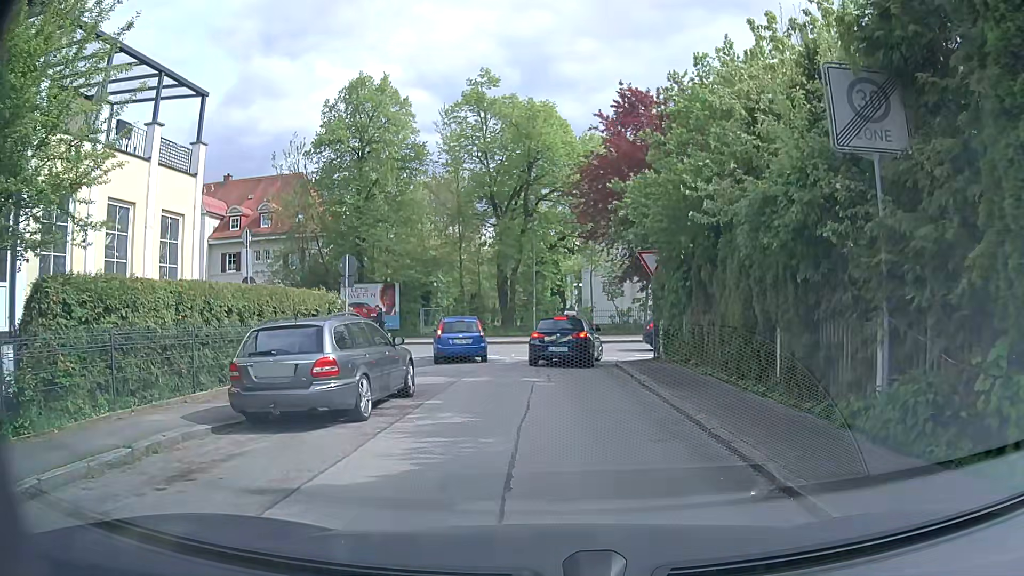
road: residential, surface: asphalt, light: Day
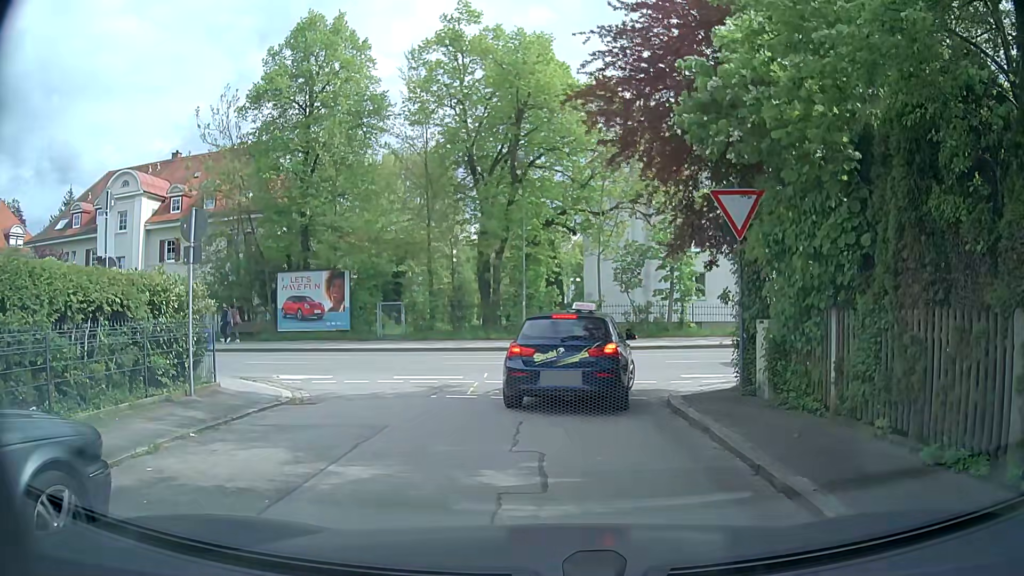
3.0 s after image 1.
(+0.2, +8.8) m; +1°
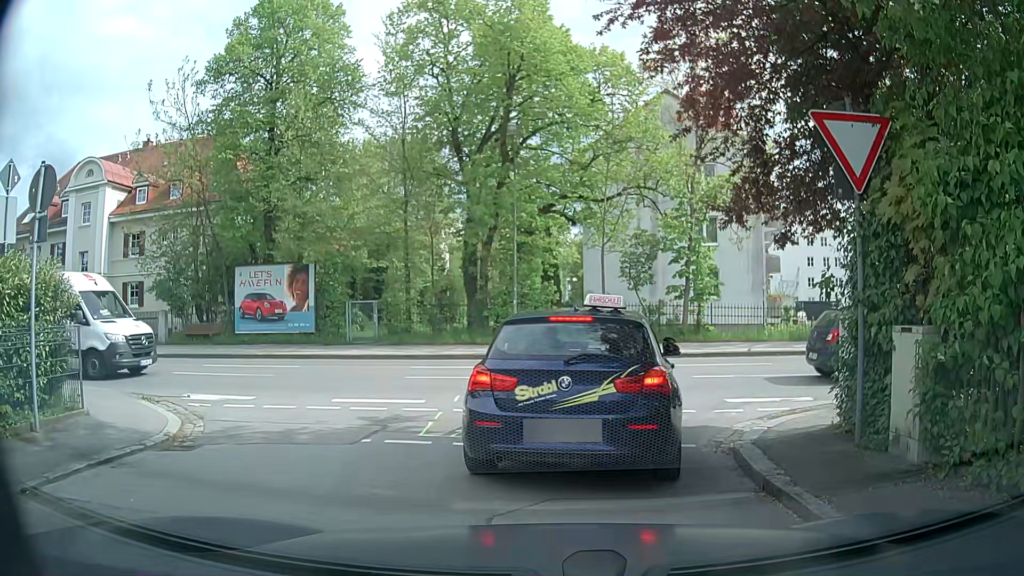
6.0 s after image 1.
(+0.1, +3.9) m; +1°
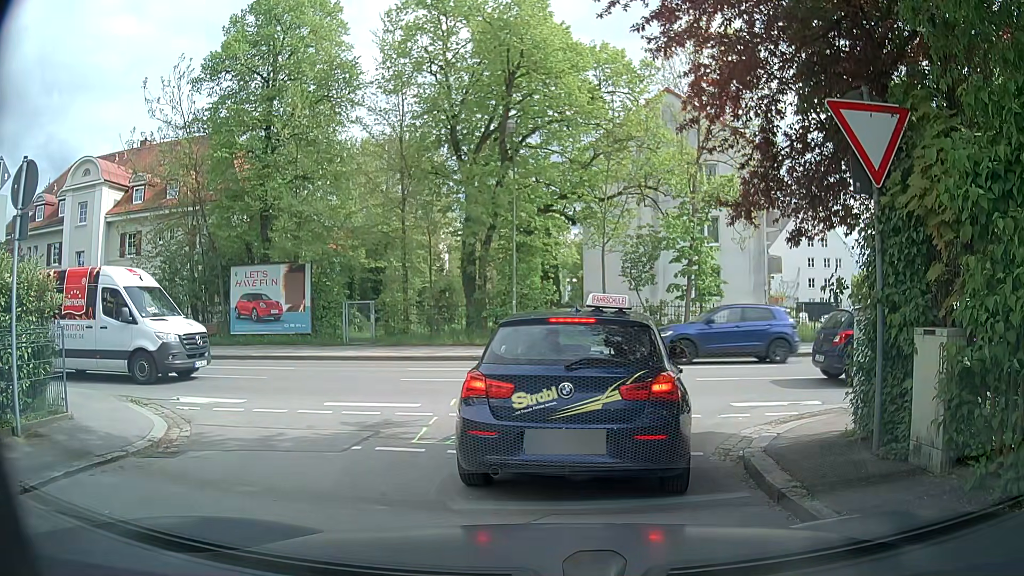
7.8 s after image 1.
(0.0, +0.4) m; 0°
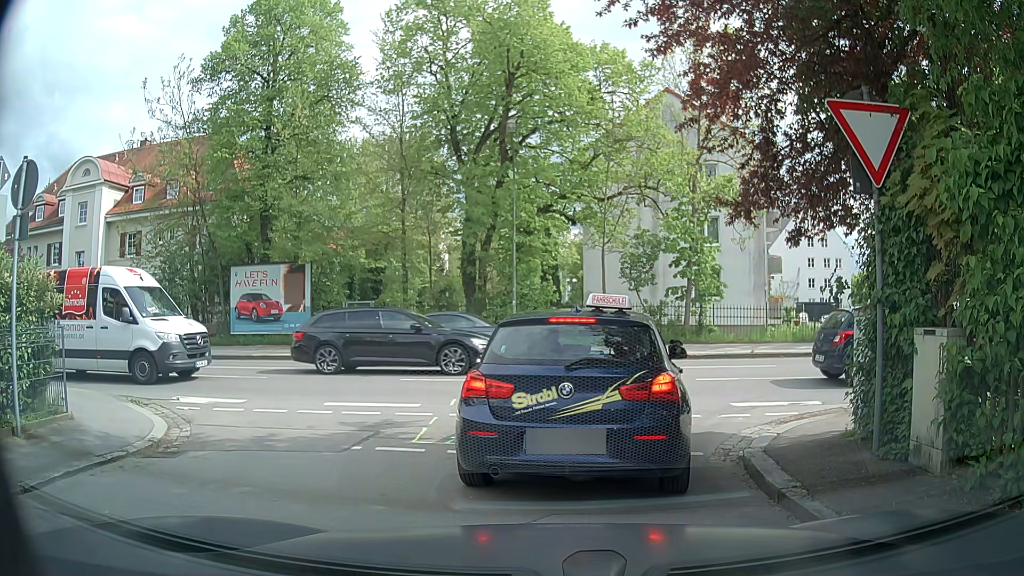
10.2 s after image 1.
(0.0, 0.0) m; 0°
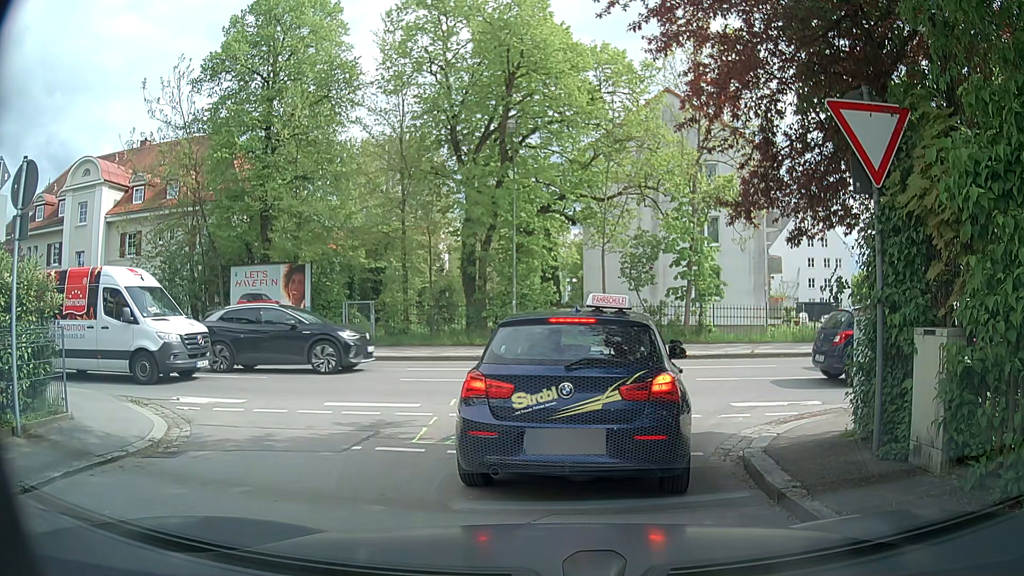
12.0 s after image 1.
(0.0, 0.0) m; 0°
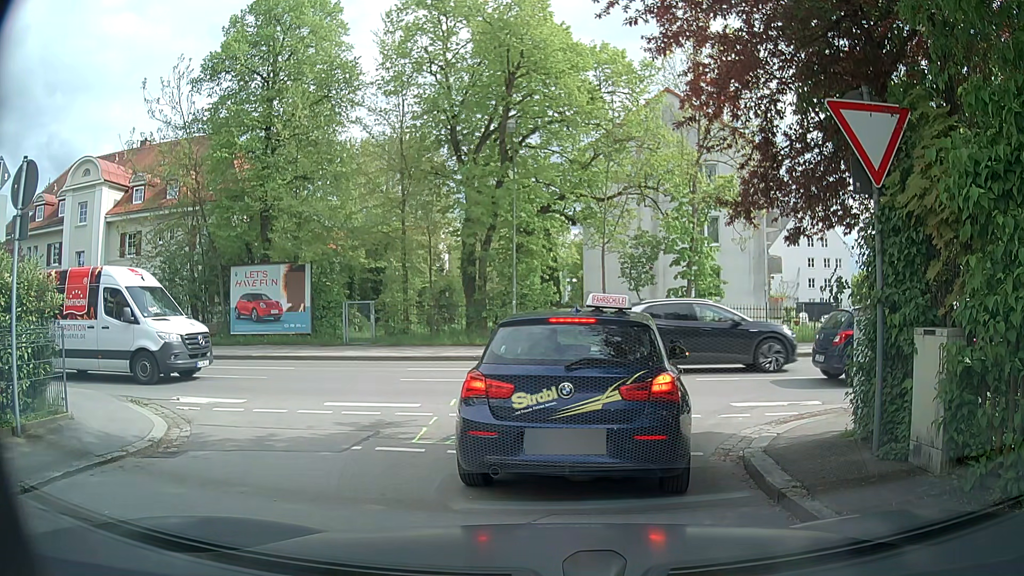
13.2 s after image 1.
(0.0, 0.0) m; 0°
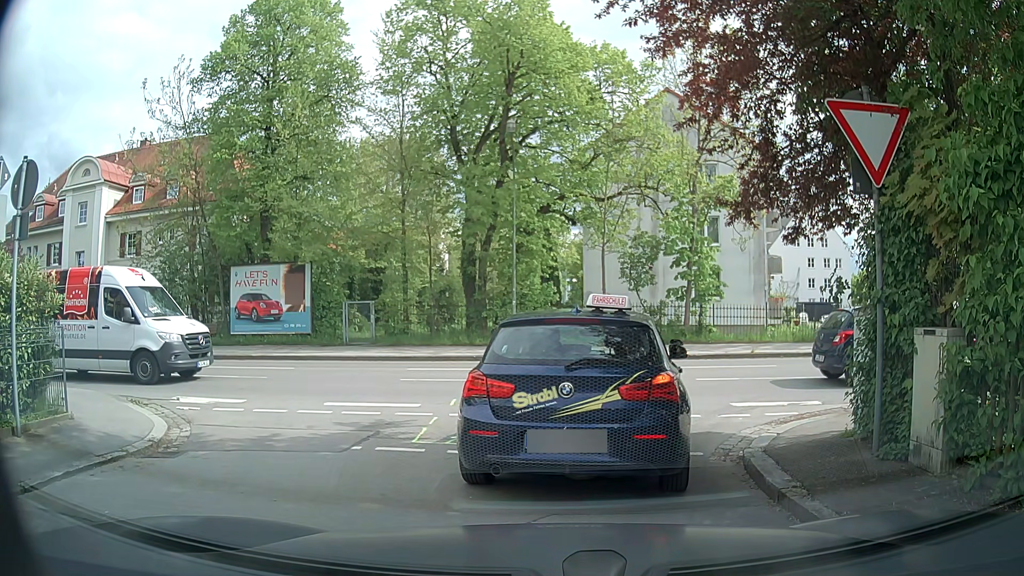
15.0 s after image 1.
(0.0, 0.0) m; 0°
